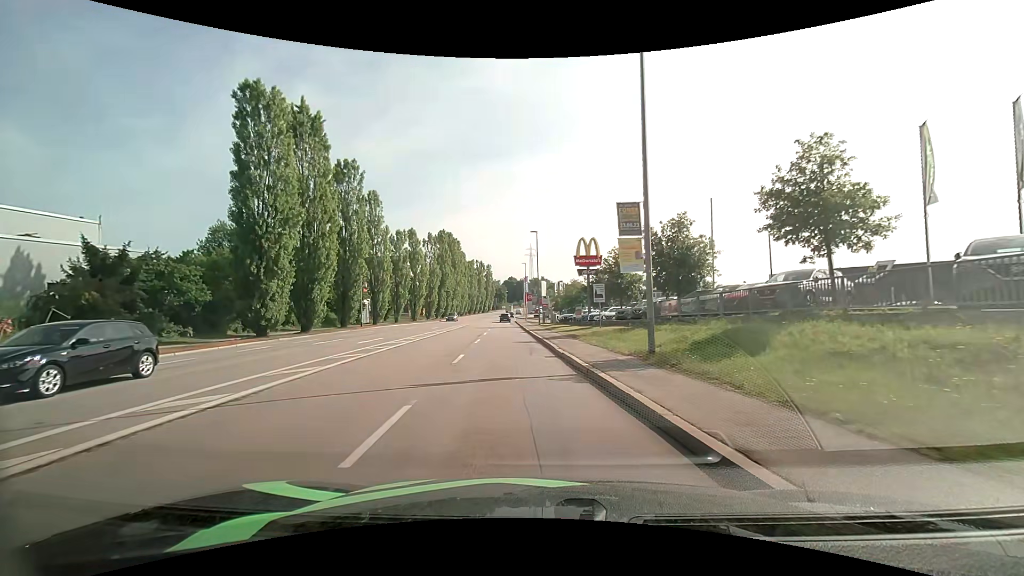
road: tertiary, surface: asphalt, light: Day
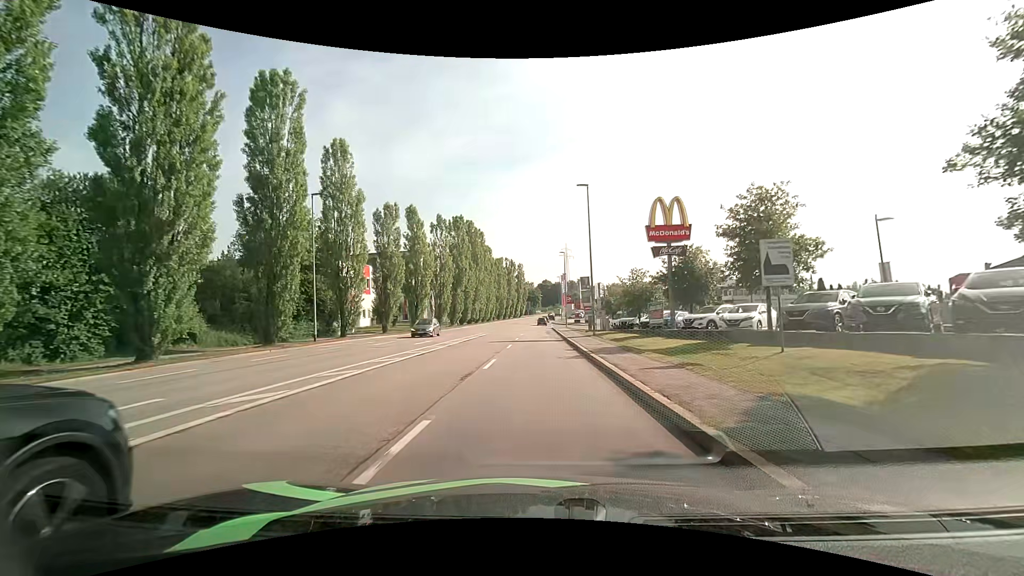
(-1.2, +20.6) m; -5°
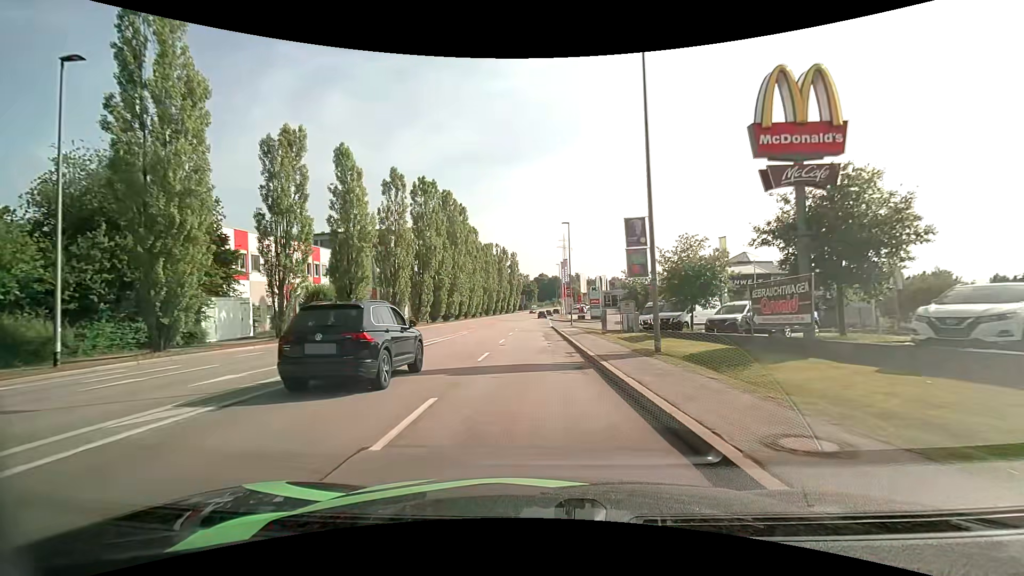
(+0.2, +18.7) m; +1°
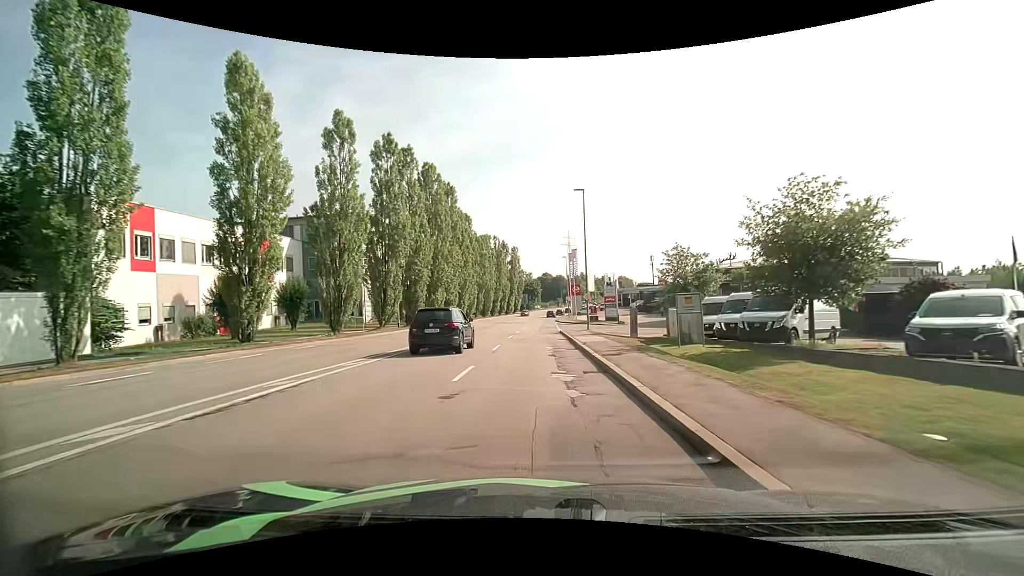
(0.0, +13.6) m; -1°
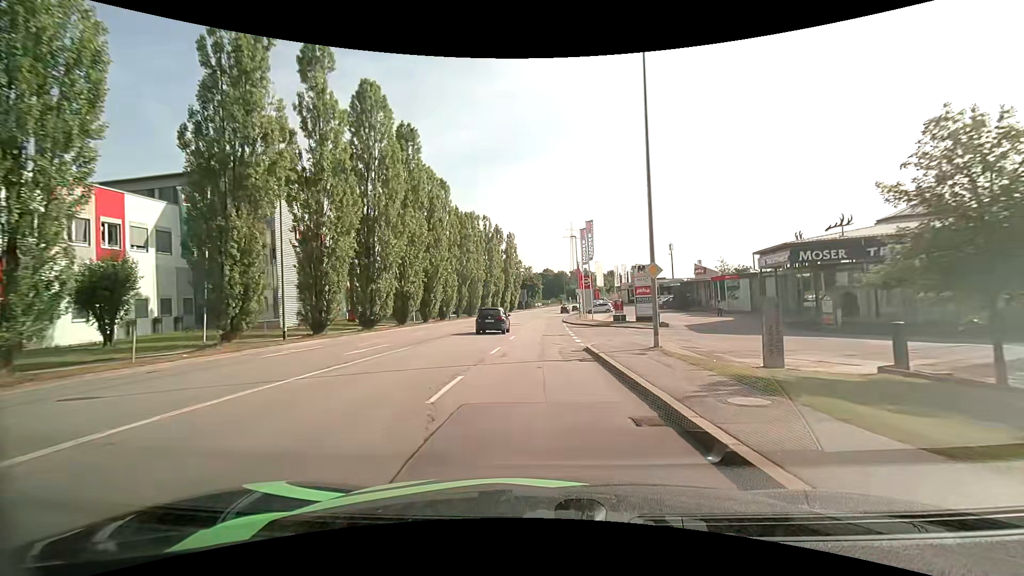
(0.0, +20.6) m; 0°
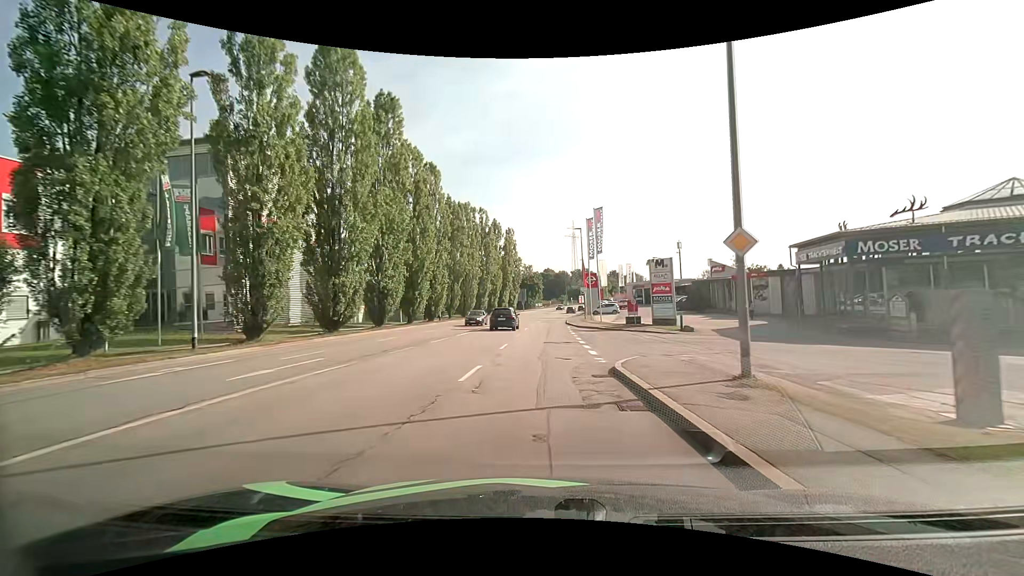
(0.0, +6.6) m; 0°
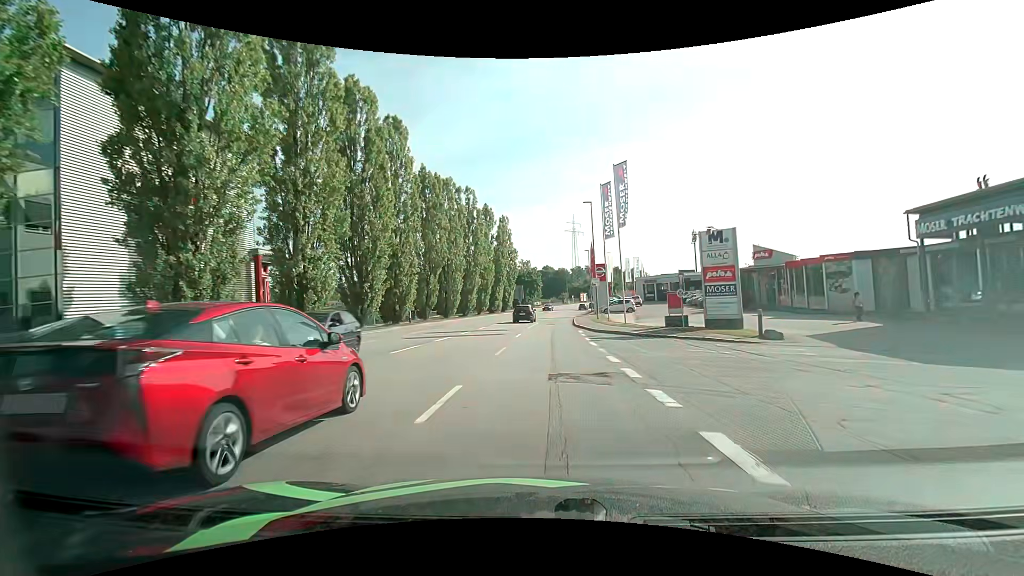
(+0.1, +12.8) m; 0°
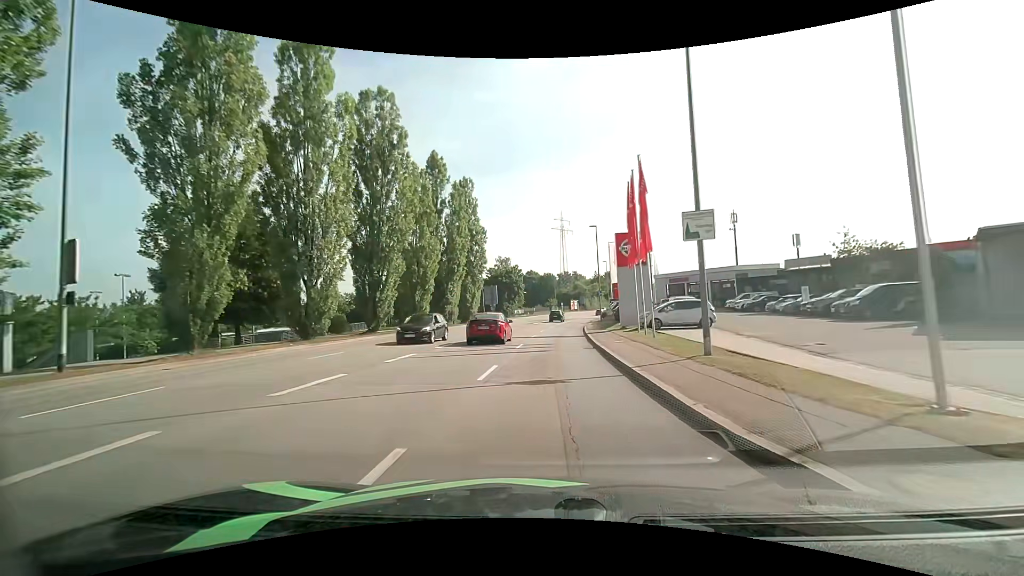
(+0.5, +31.1) m; +2°
(0, +10) (0, +20) (+1, +30) (+2, +40) (+3, +50) (+4, +60) (+5, +70) (+7, +80) (+8, +89) (+10, +99) m
